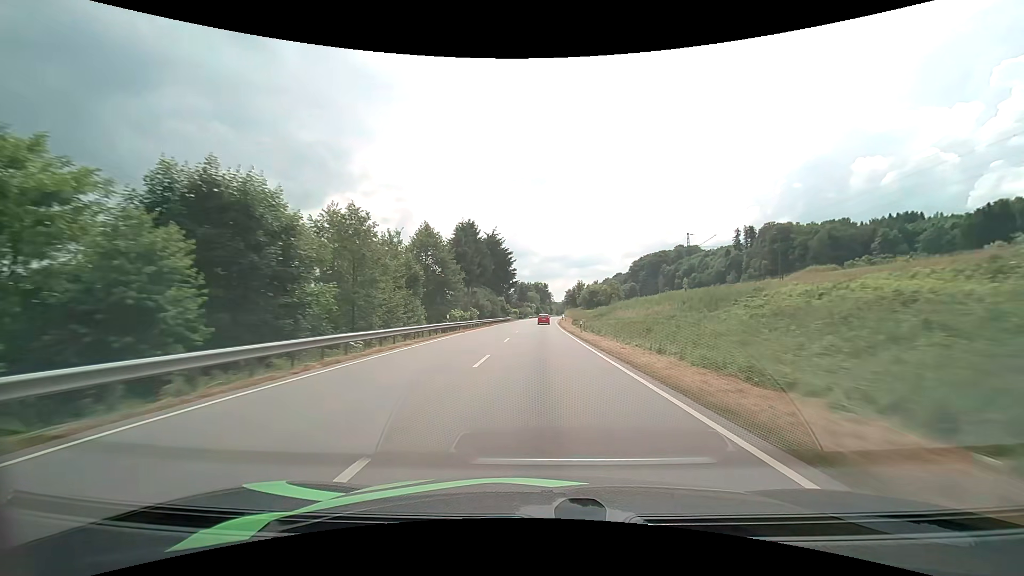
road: primary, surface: asphalt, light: Day
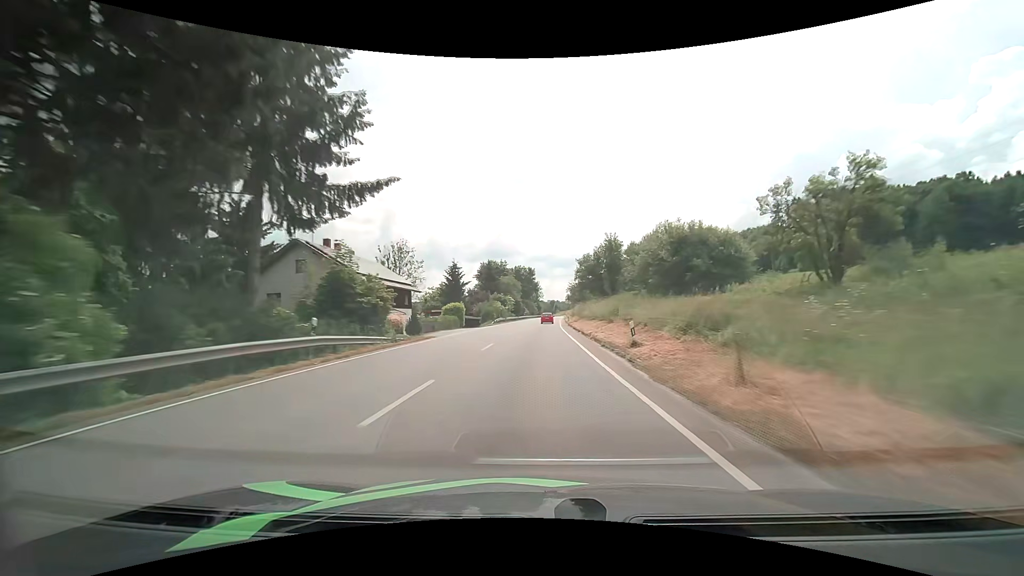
(+1.0, +80.2) m; +2°
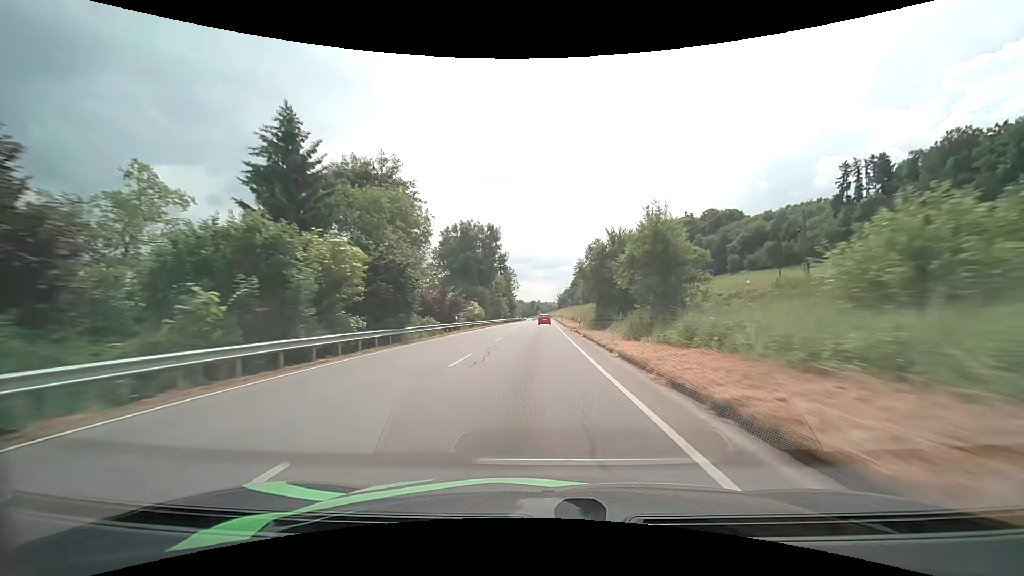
(+1.7, +78.7) m; +2°
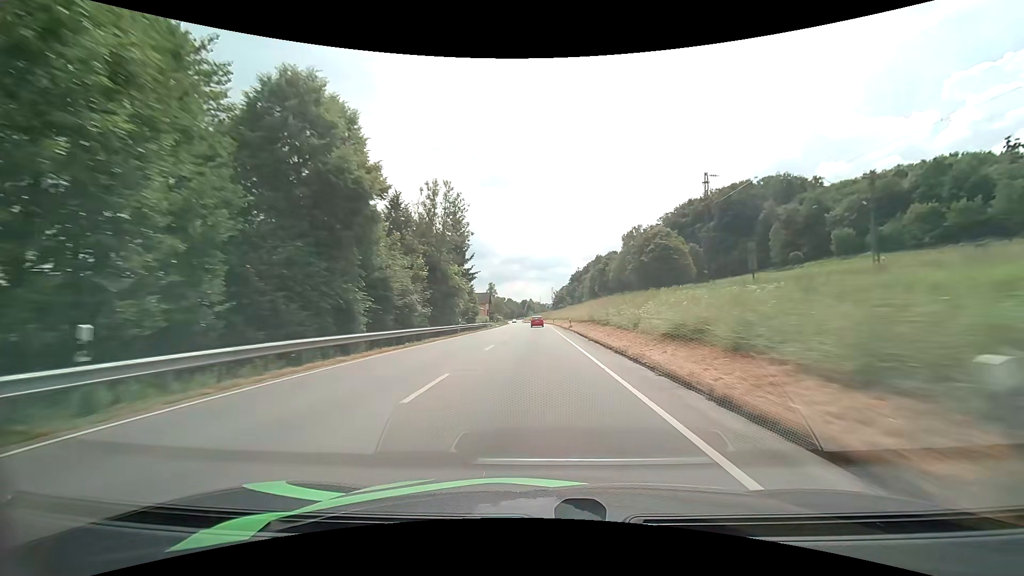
(+0.6, +78.7) m; +1°
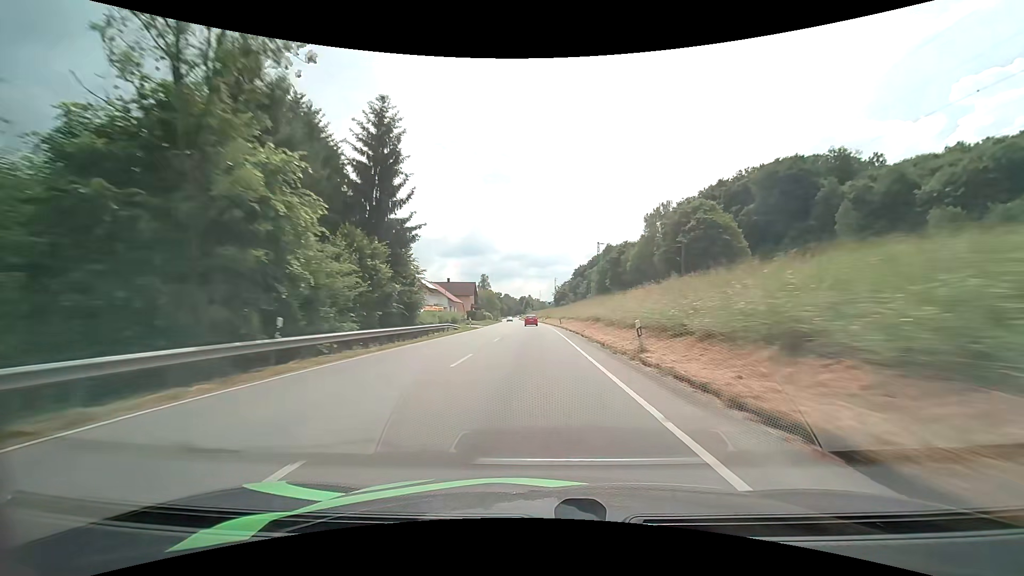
(0.0, +31.6) m; 0°
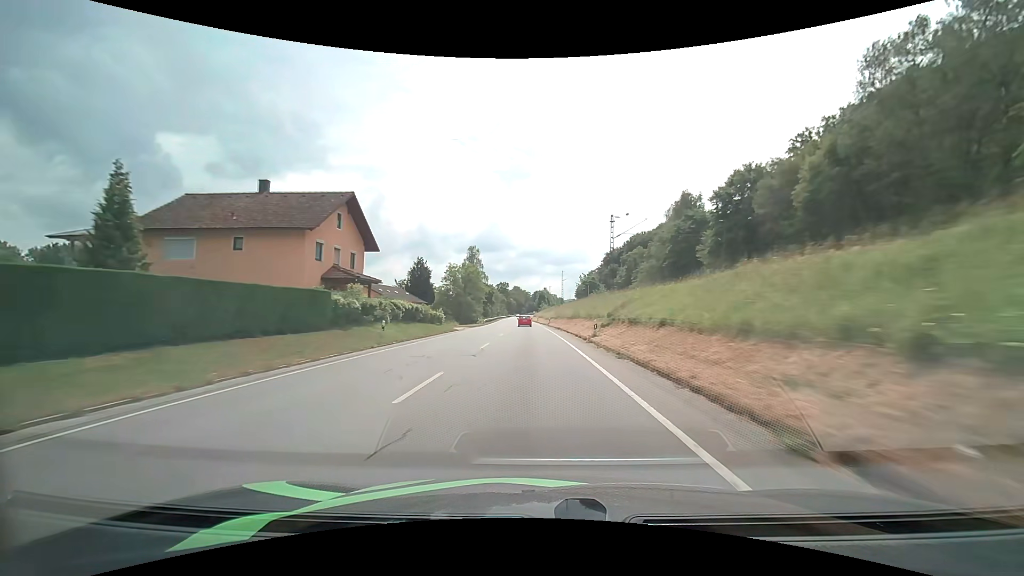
(-0.9, +78.9) m; -2°
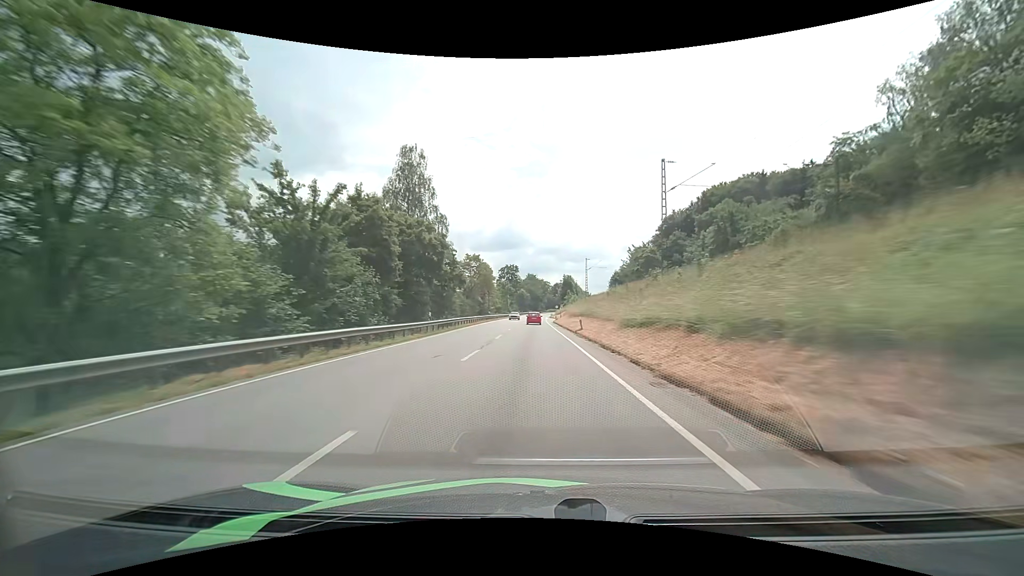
(-1.6, +79.4) m; -2°
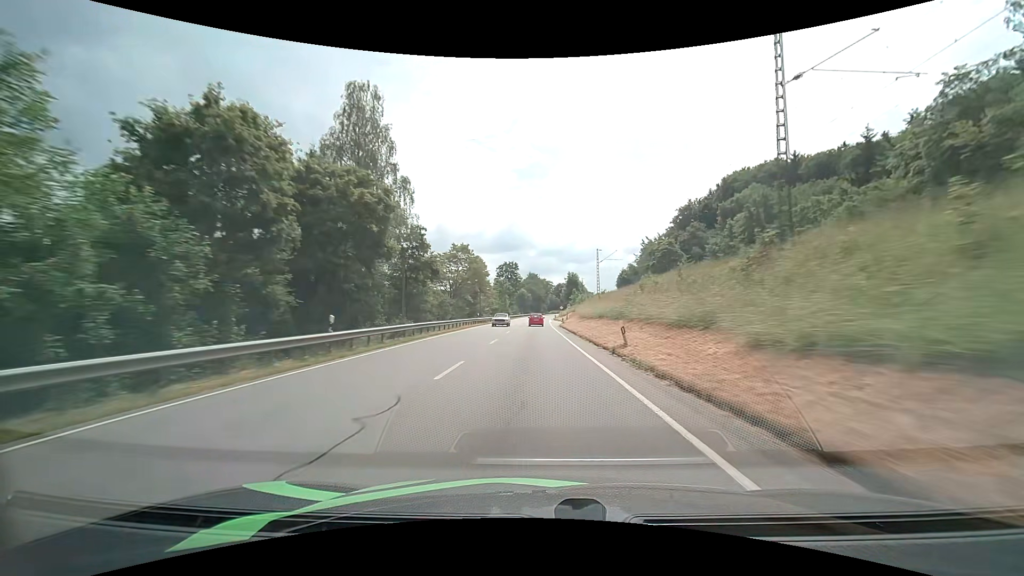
(0.0, +15.9) m; 0°
(0, +10) (0, +20) (0, +30) (0, +40) (0, +50) (0, +60) (0, +70) (0, +80) (0, +90) (0, +100) m
